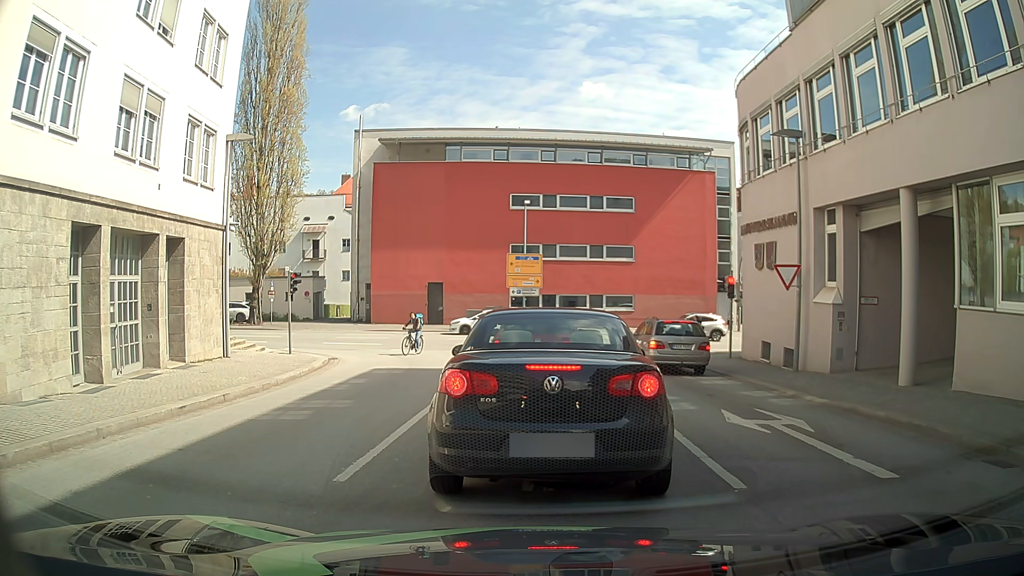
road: tertiary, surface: asphalt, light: Day
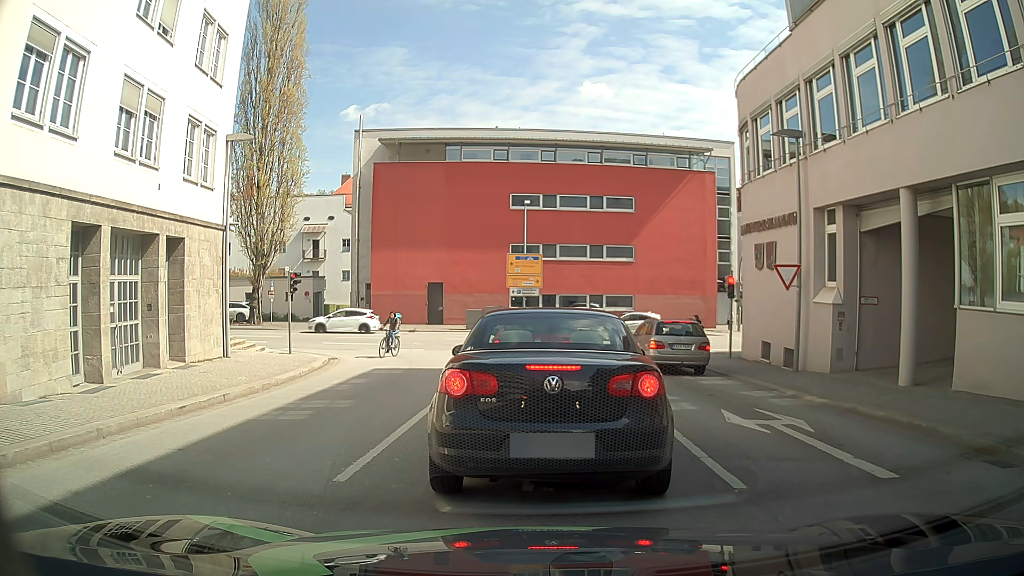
(0.0, 0.0) m; 0°
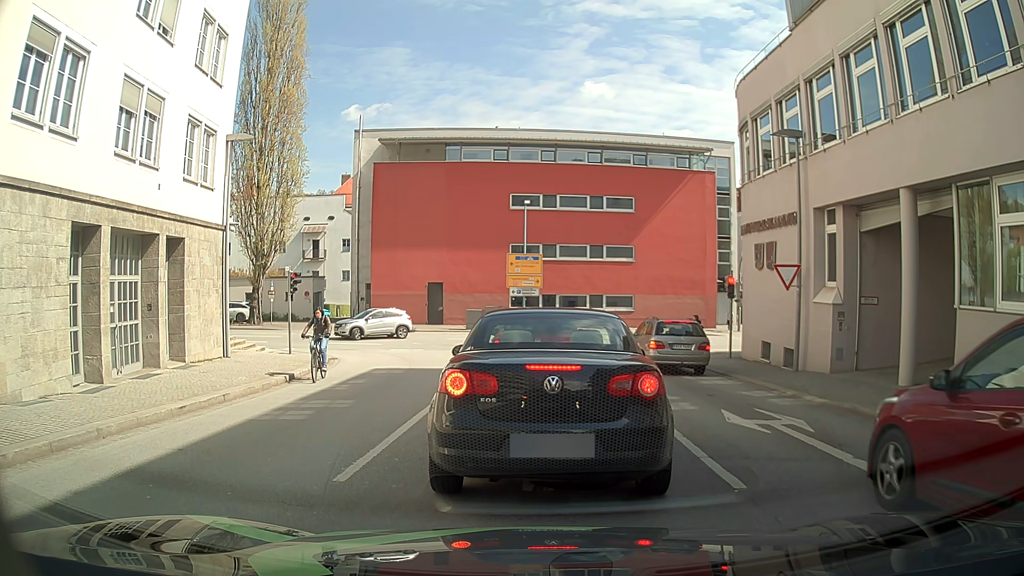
(0.0, 0.0) m; 0°
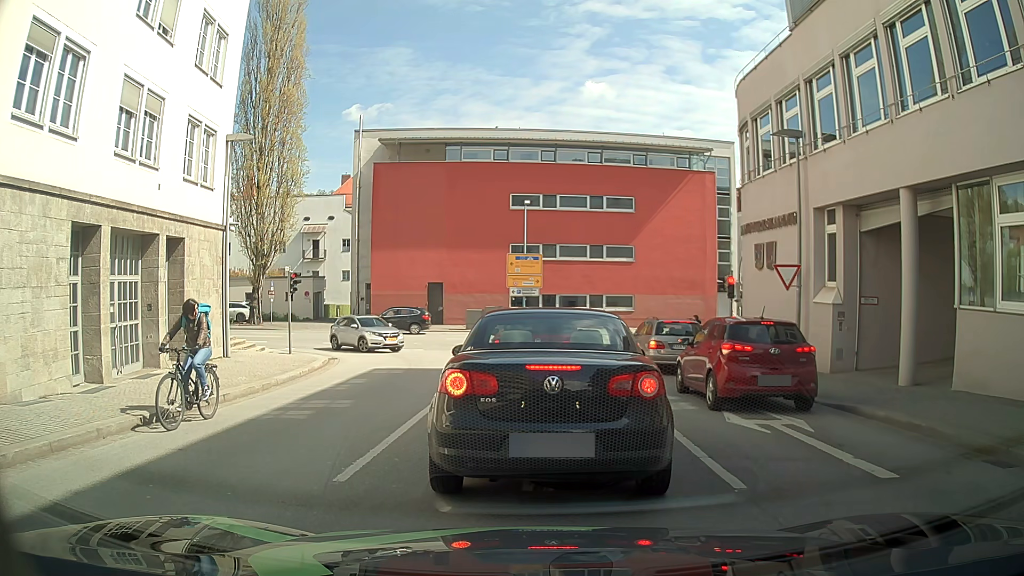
(0.0, 0.0) m; 0°
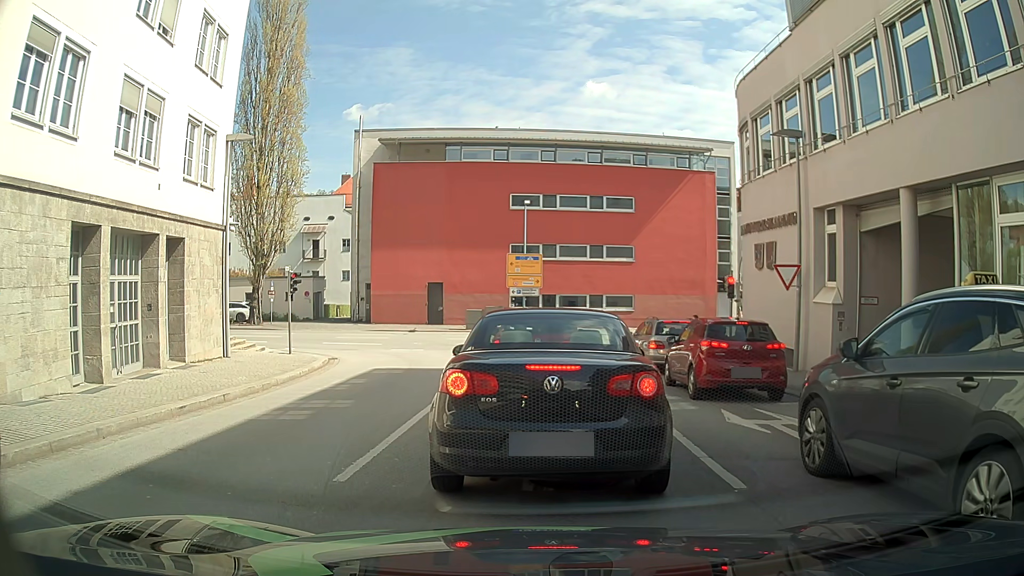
(0.0, 0.0) m; 0°
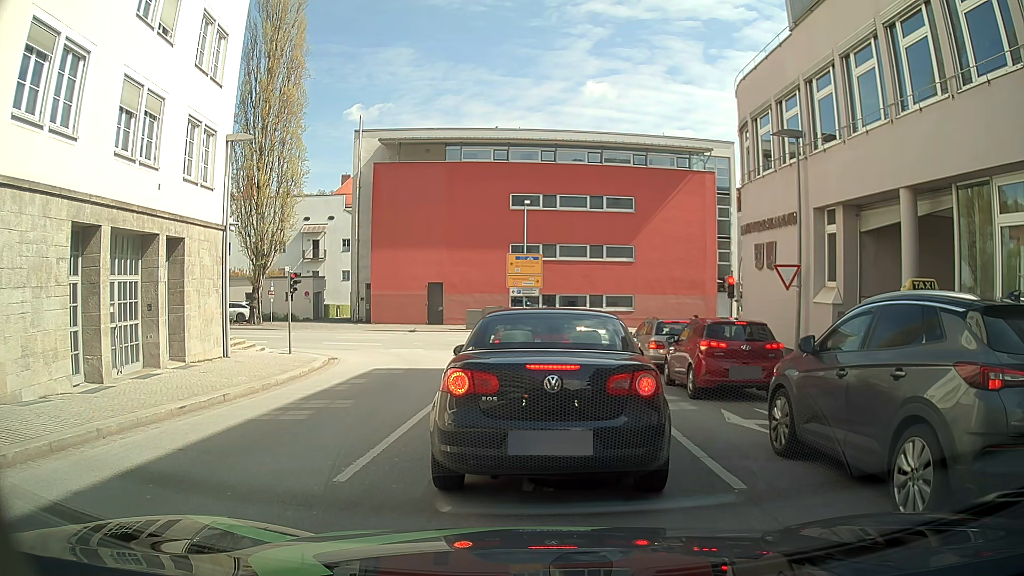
(0.0, 0.0) m; 0°
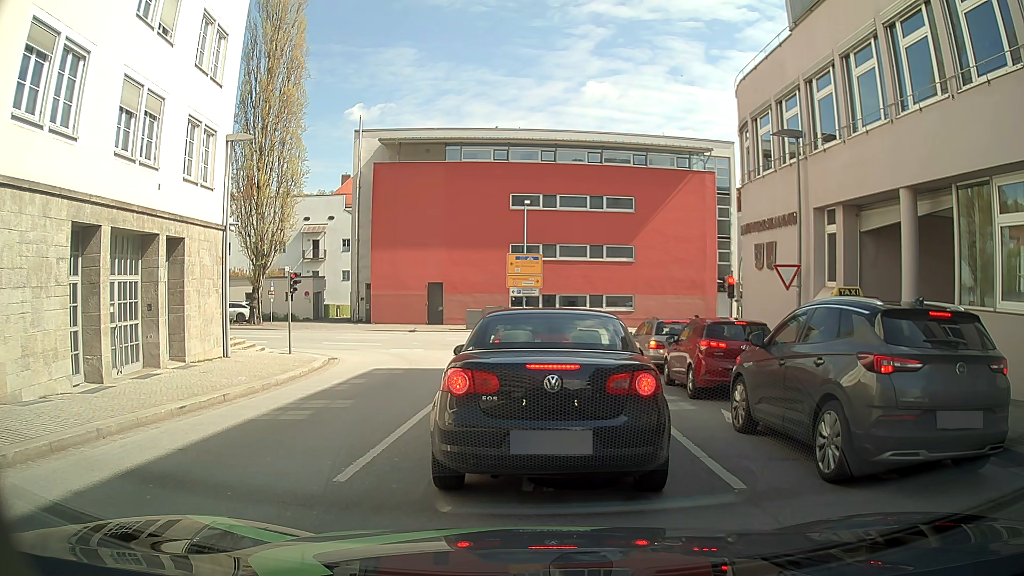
(0.0, 0.0) m; 0°
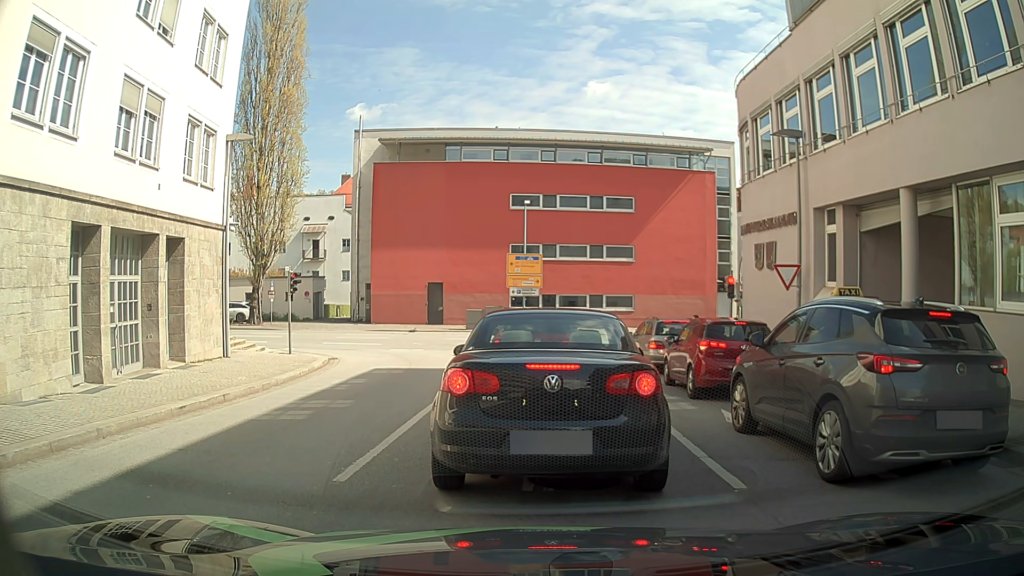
(0.0, 0.0) m; 0°
